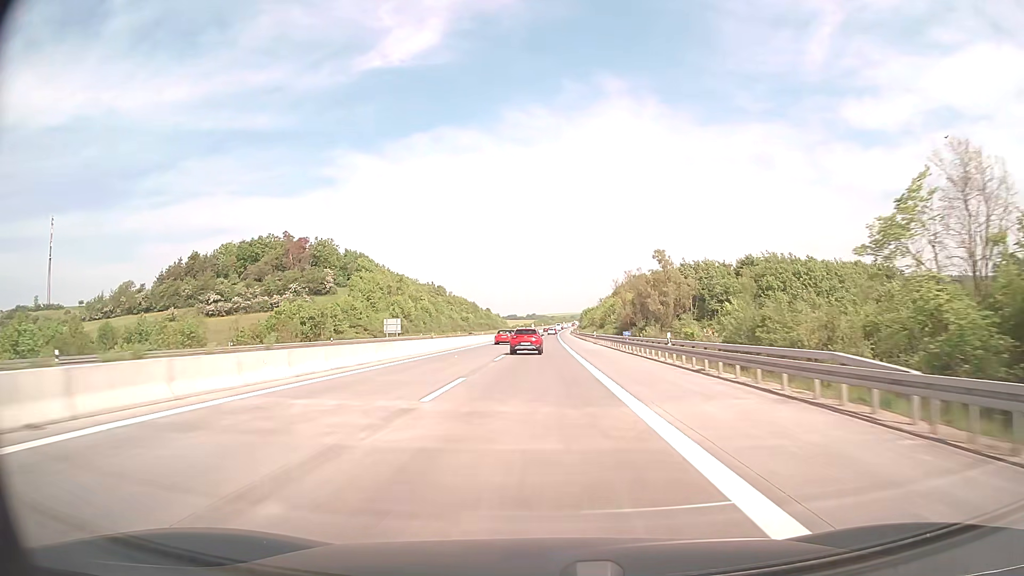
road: motorway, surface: concrete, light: Day
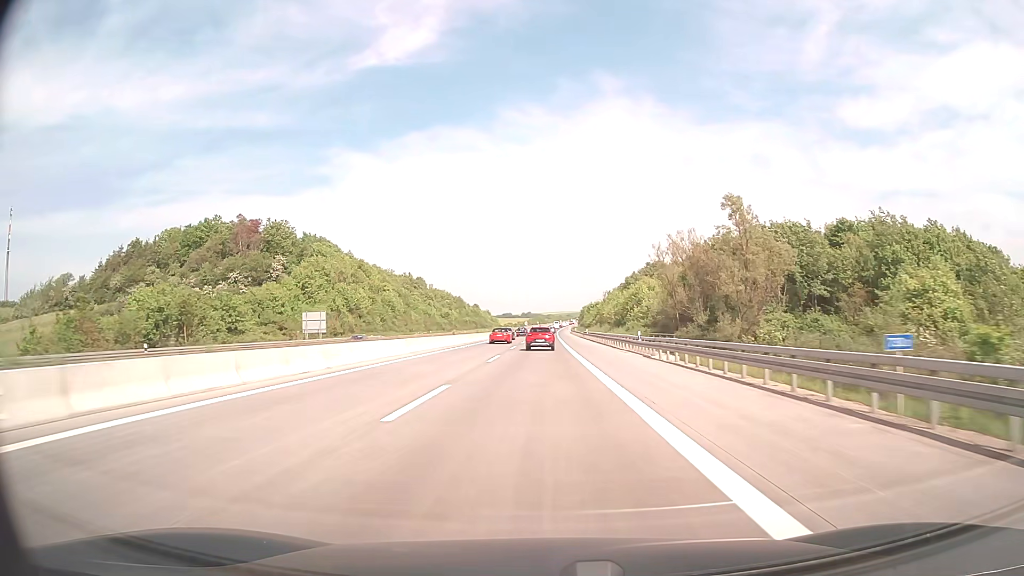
(+0.1, +38.4) m; 0°
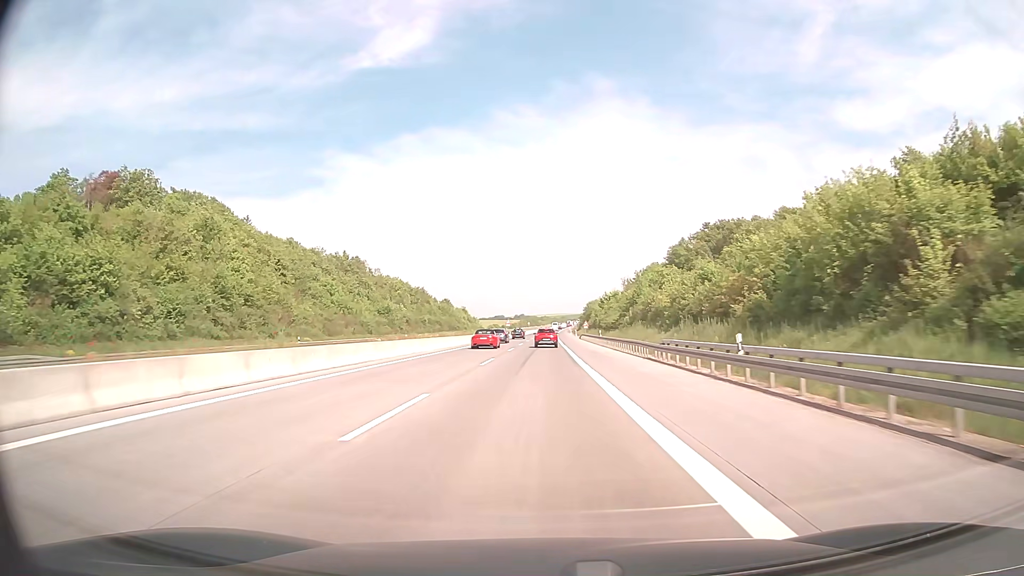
(+0.4, +72.4) m; 0°
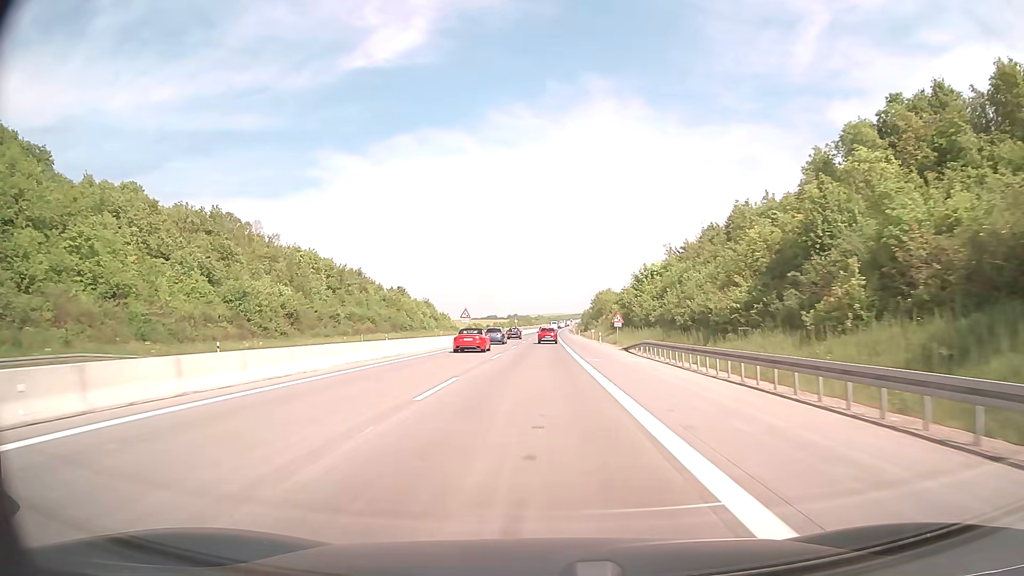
(+0.4, +66.3) m; +1°
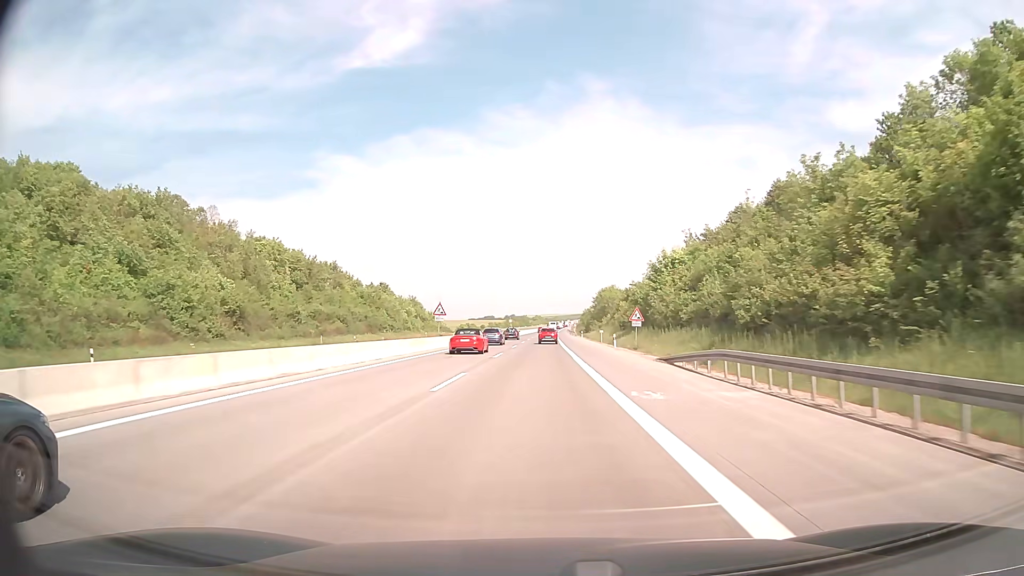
(0.0, +15.6) m; 0°
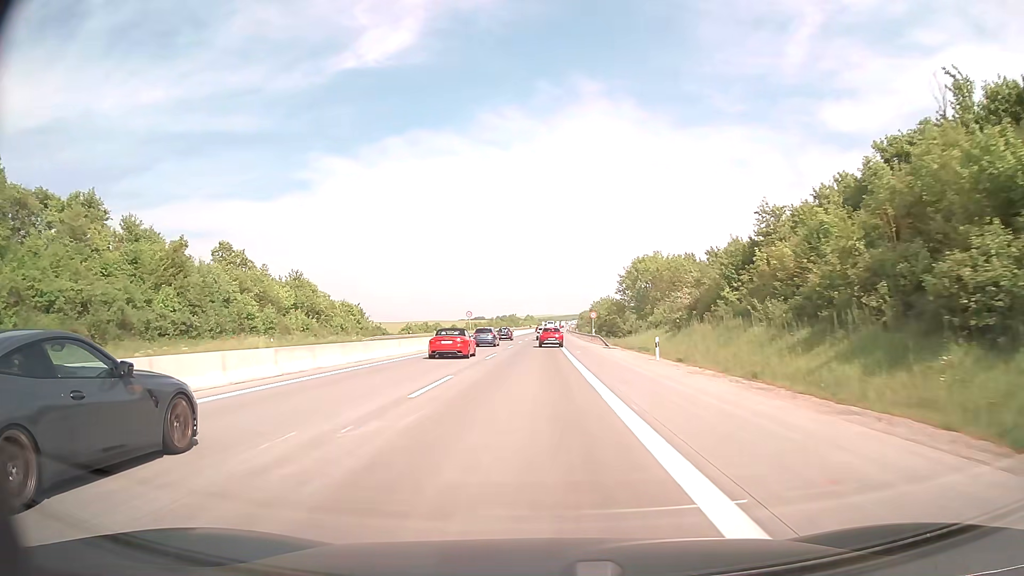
(+0.3, +72.2) m; +1°
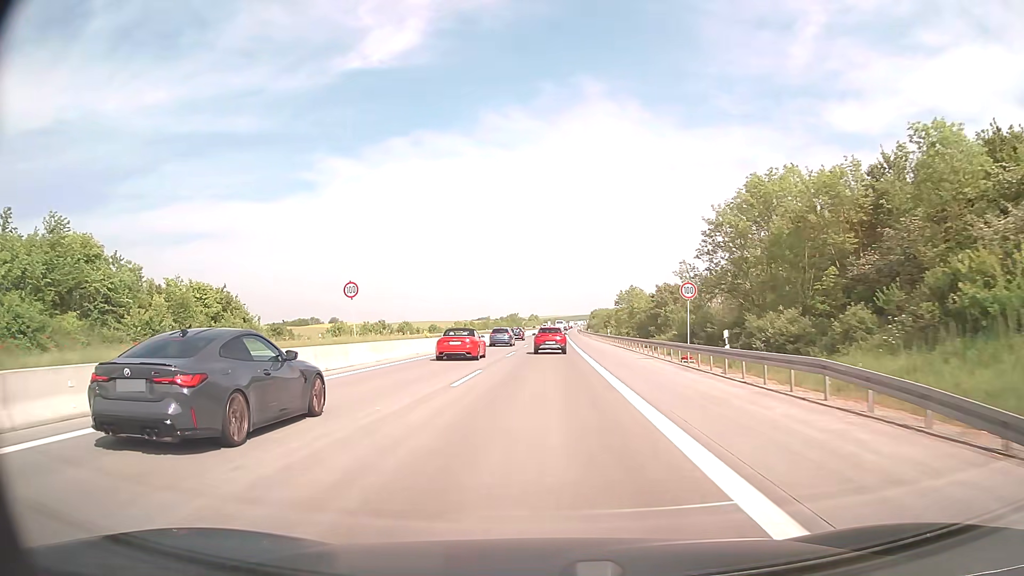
(-0.1, +50.2) m; 0°
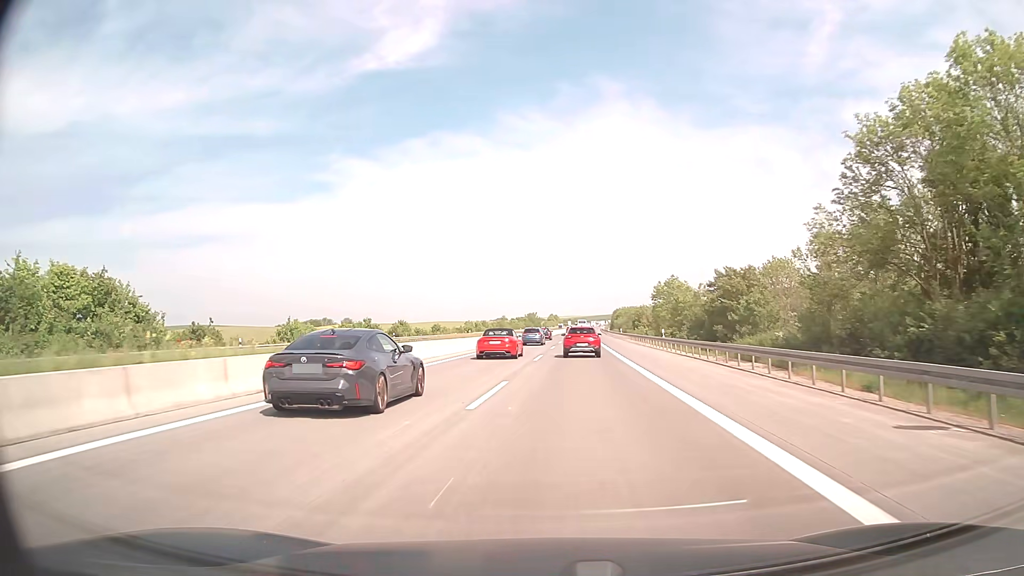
(-0.2, +22.2) m; -1°
(0, +10) (0, +20) (0, +30) (0, +40) (0, +50) (0, +60) (0, +70) (0, +80) (0, +90) (+1, +100) m
